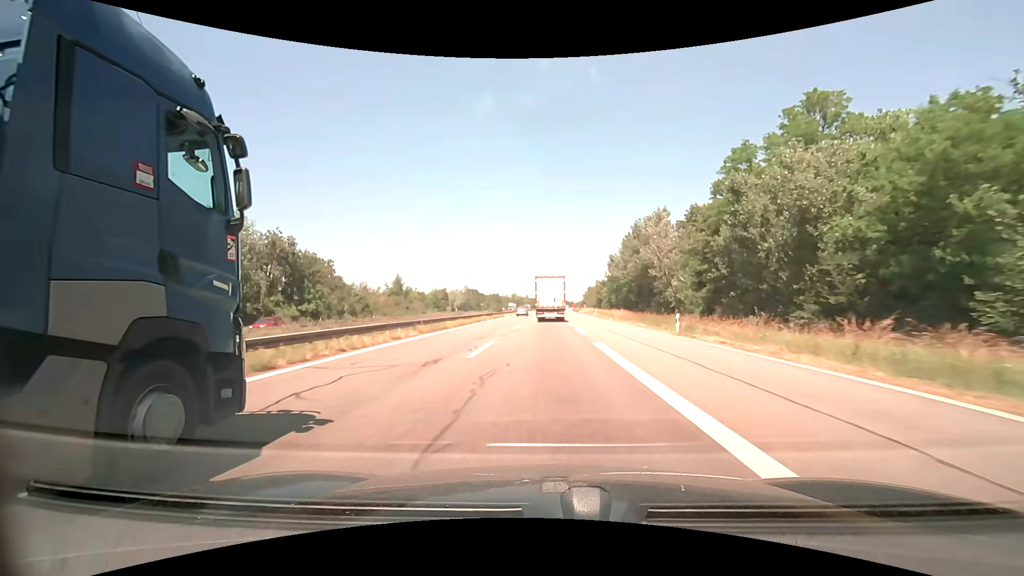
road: motorway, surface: asphalt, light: Day
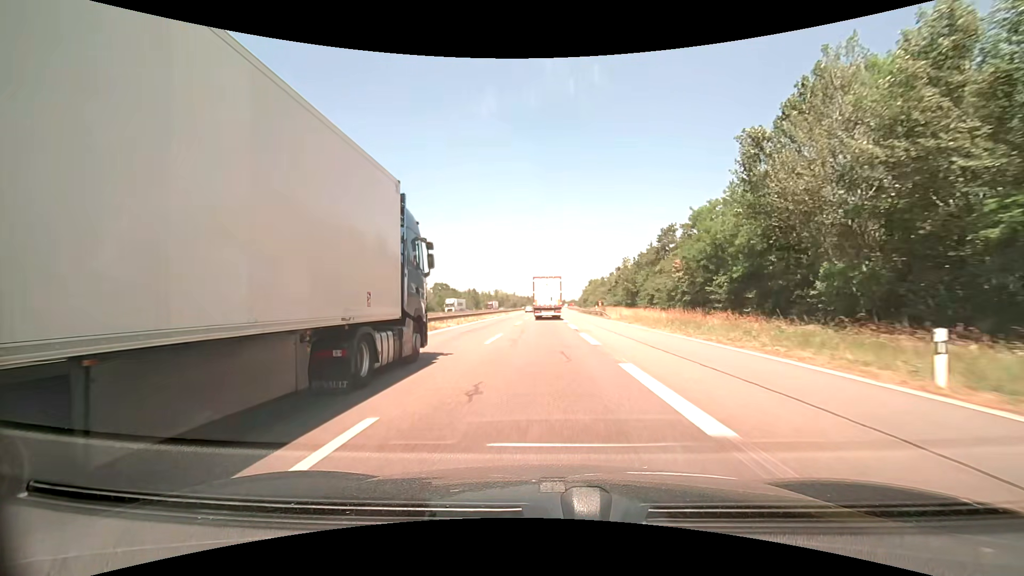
(+0.4, +67.3) m; +1°
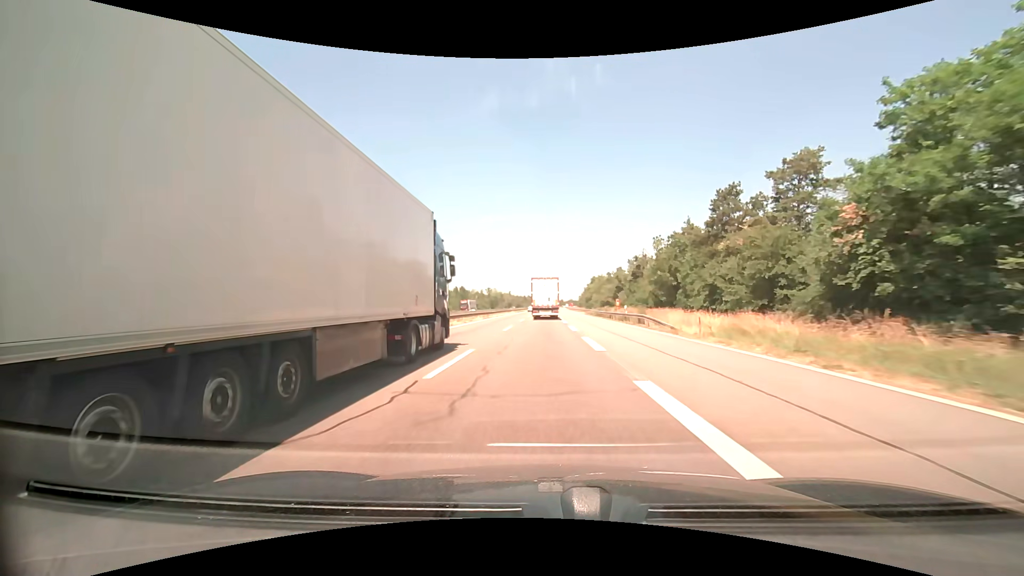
(+0.1, +26.5) m; 0°
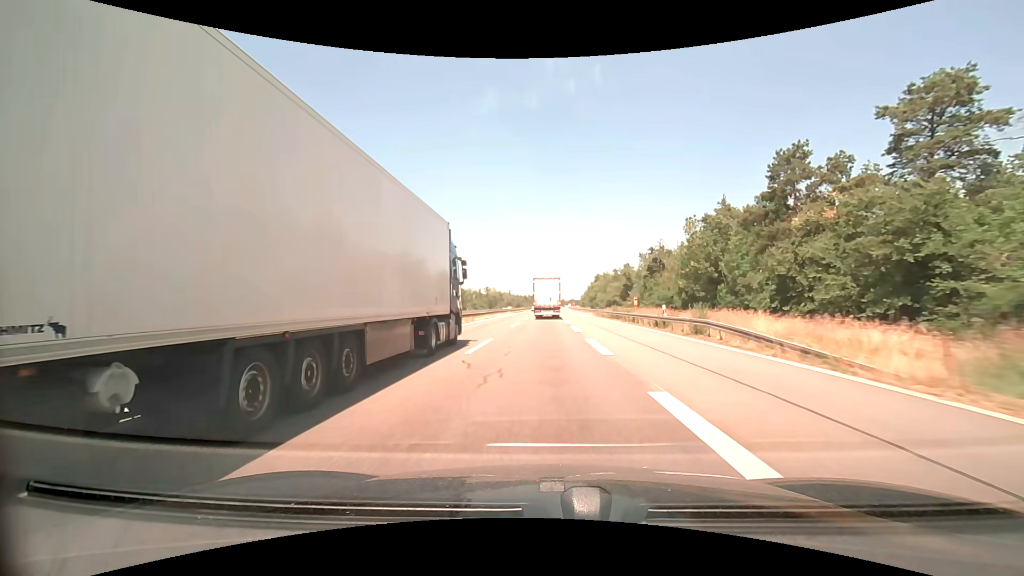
(0.0, +13.2) m; 0°
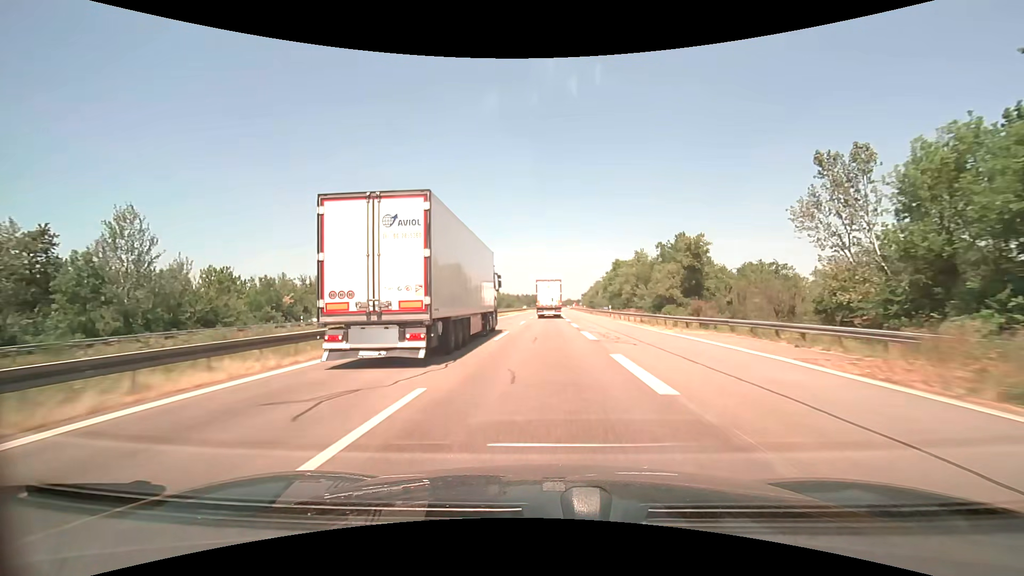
(+0.3, +66.1) m; +1°
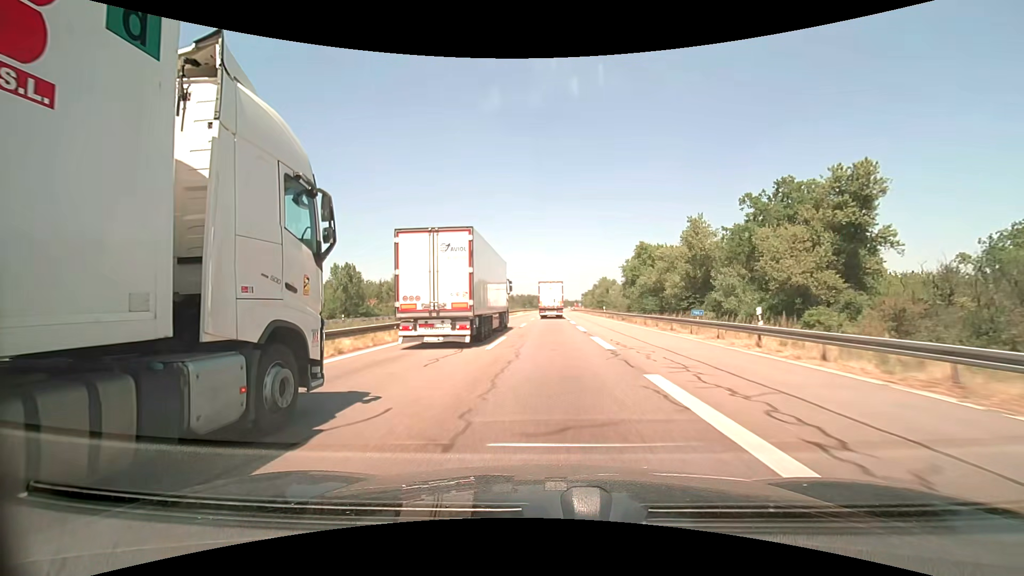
(+0.1, +39.9) m; 0°
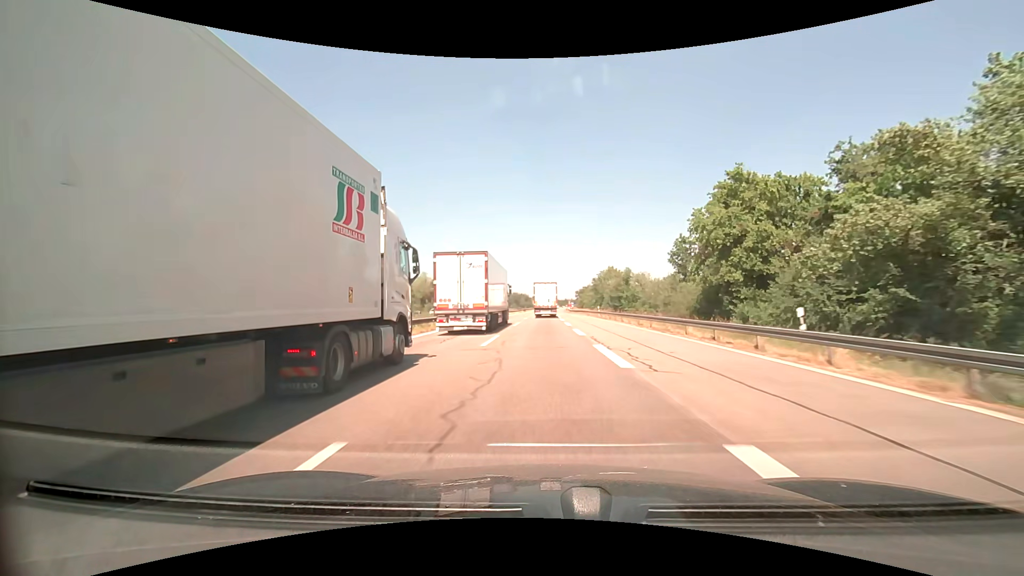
(+0.7, +52.8) m; +1°
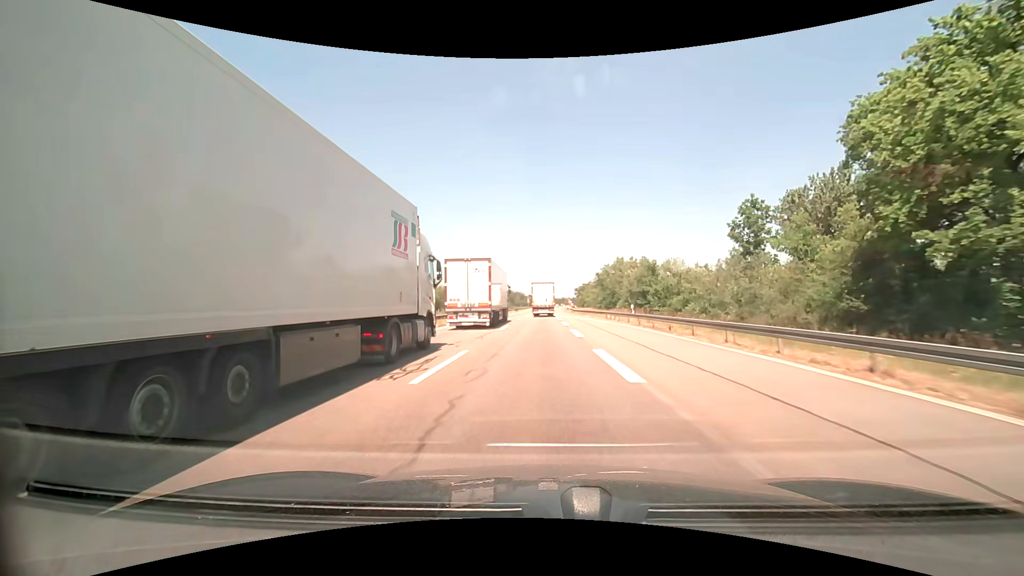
(+0.1, +26.1) m; 0°
(0, +10) (0, +20) (0, +30) (0, +40) (0, +50) (0, +60) (0, +70) (0, +80) (0, +90) (0, +100) m
